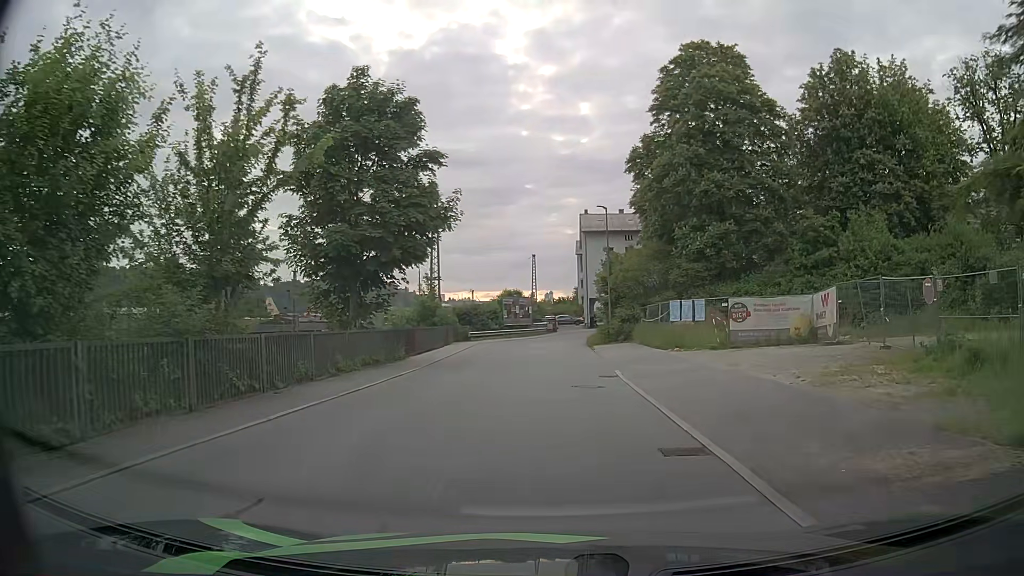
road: residential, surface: asphalt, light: Day
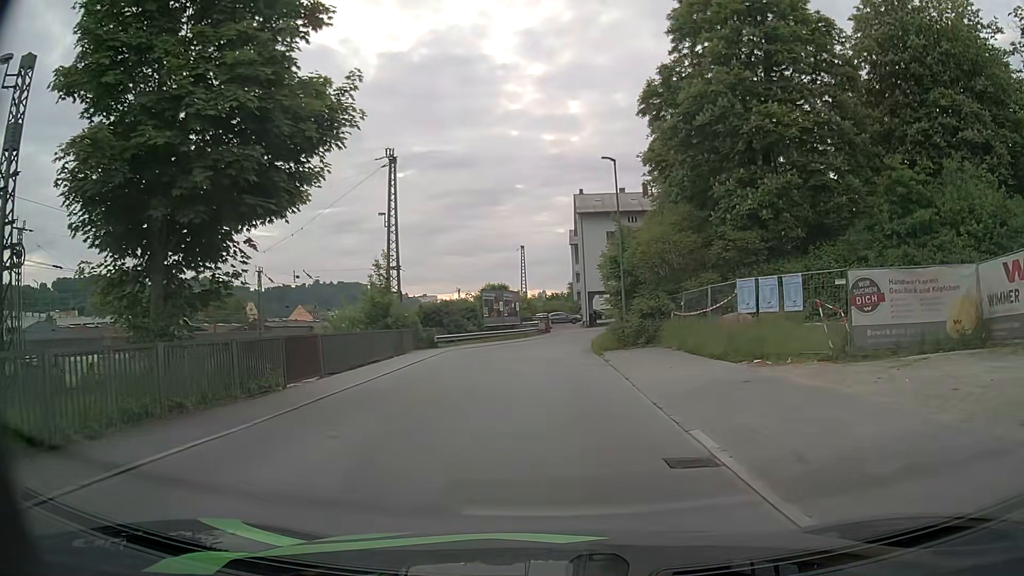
(+0.1, +11.6) m; +1°
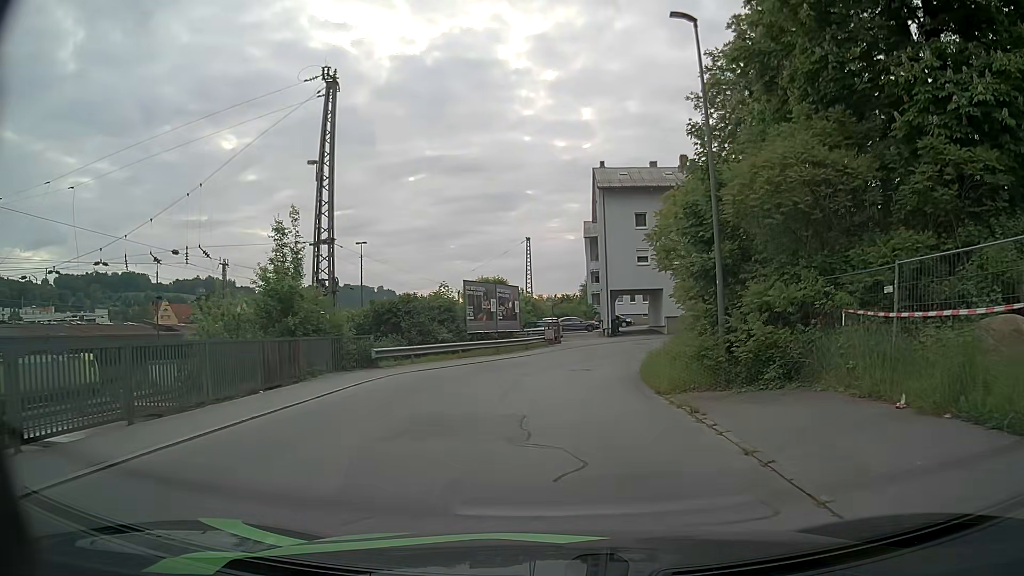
(-0.3, +14.8) m; -1°
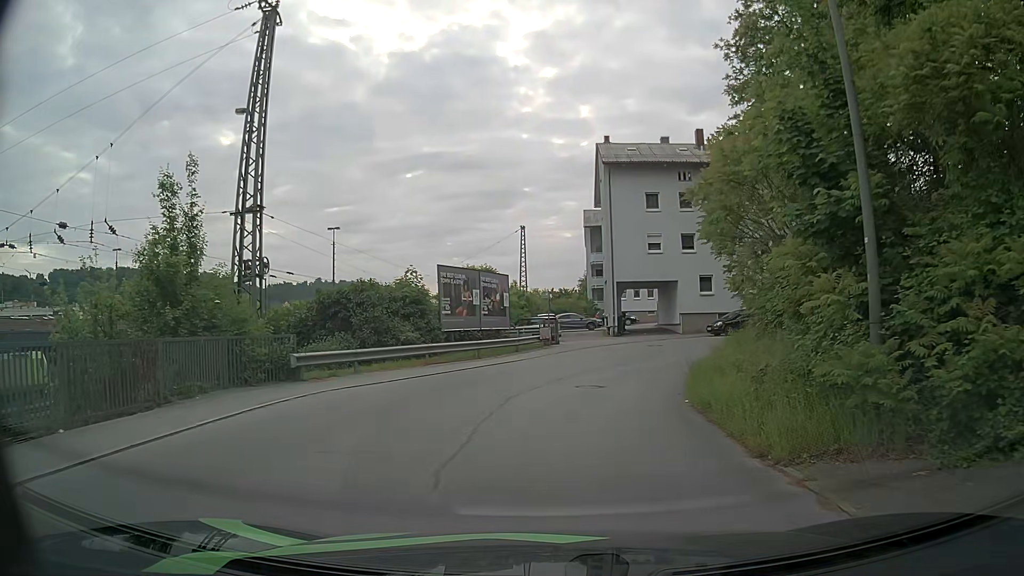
(0.0, +7.0) m; +1°
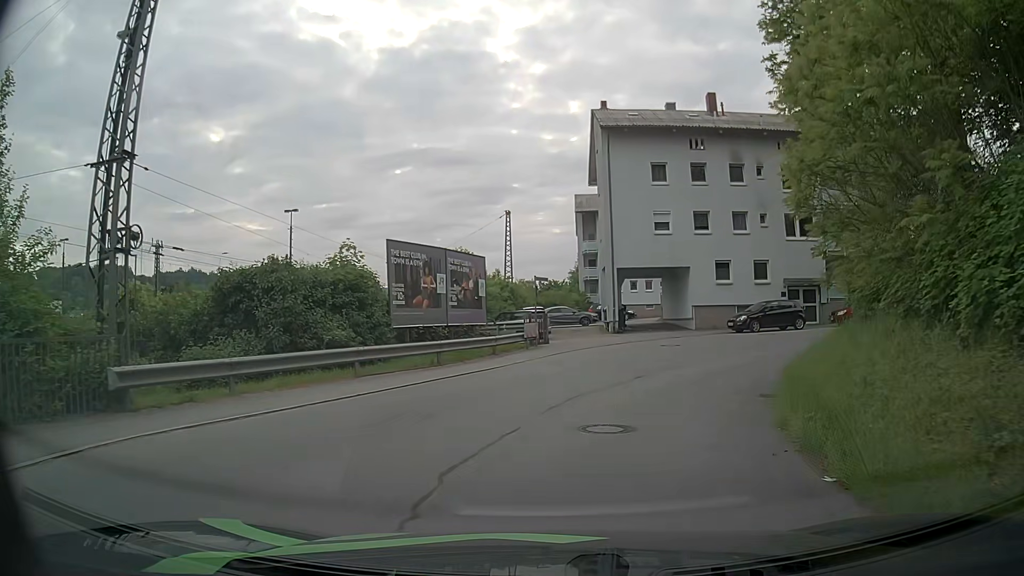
(0.0, +6.9) m; +1°
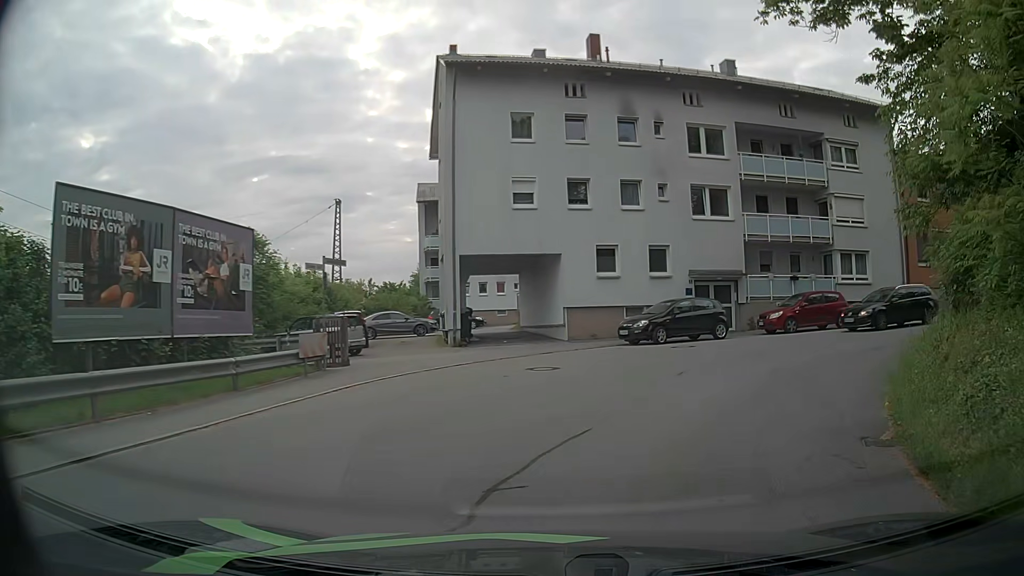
(+0.7, +9.9) m; +11°
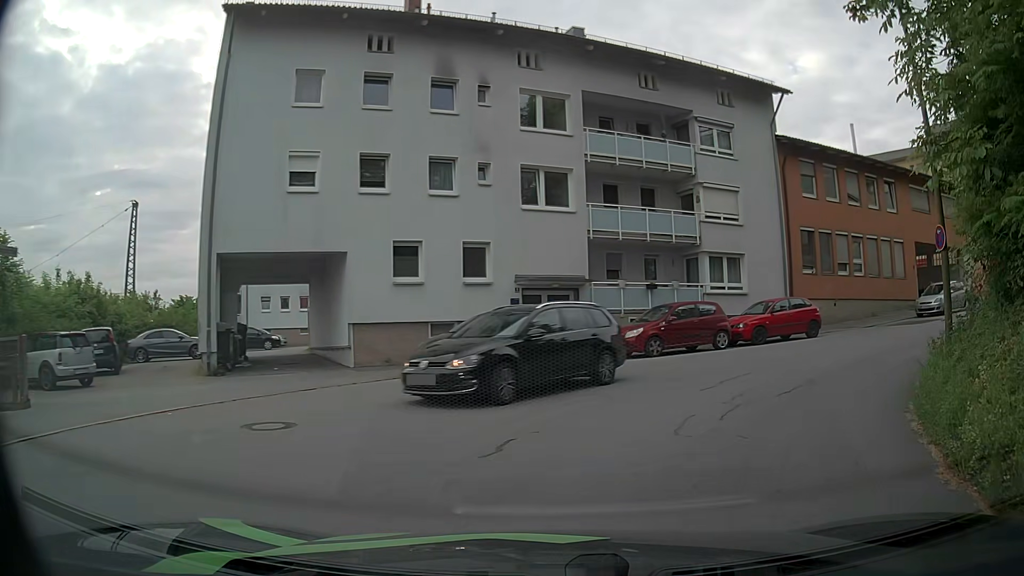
(+0.8, +6.4) m; +15°
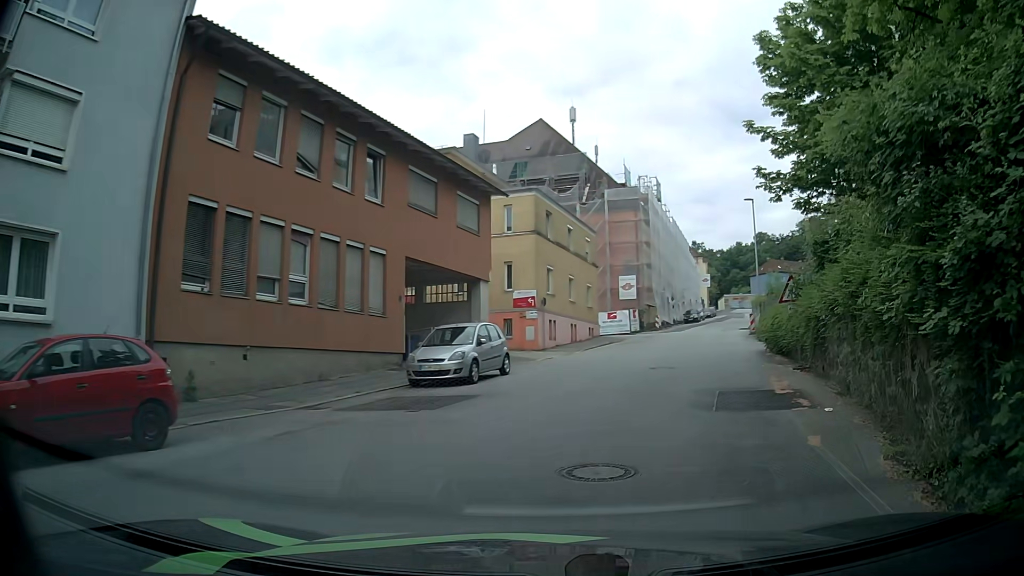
(+5.8, +13.9) m; +48°
